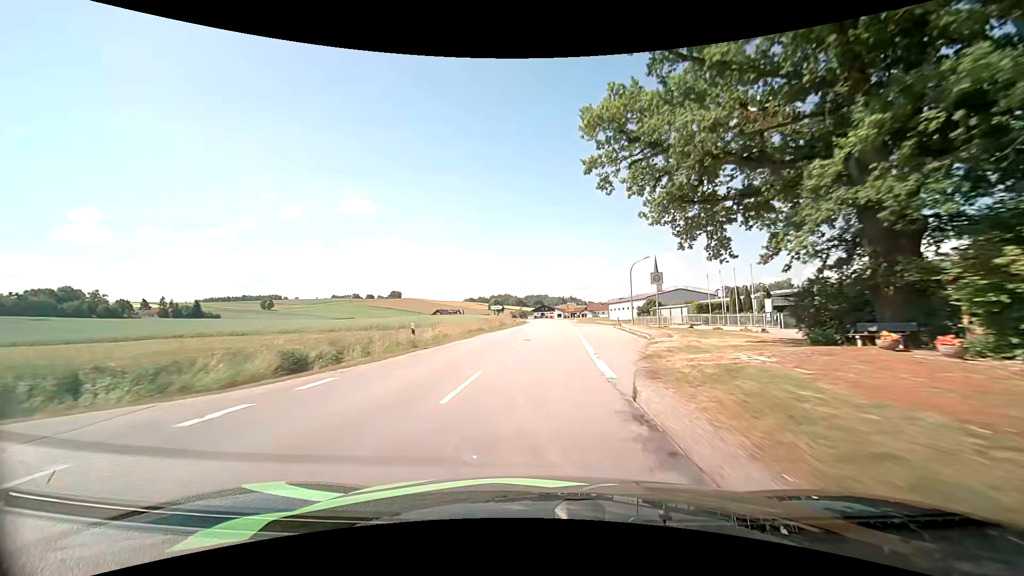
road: secondary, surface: asphalt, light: Day
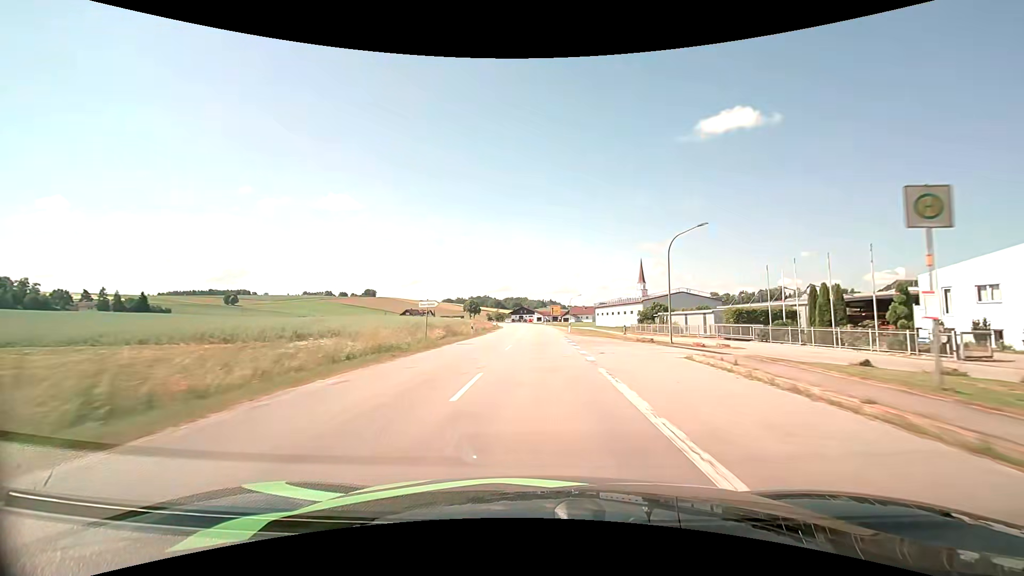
(+0.5, +23.4) m; +2°
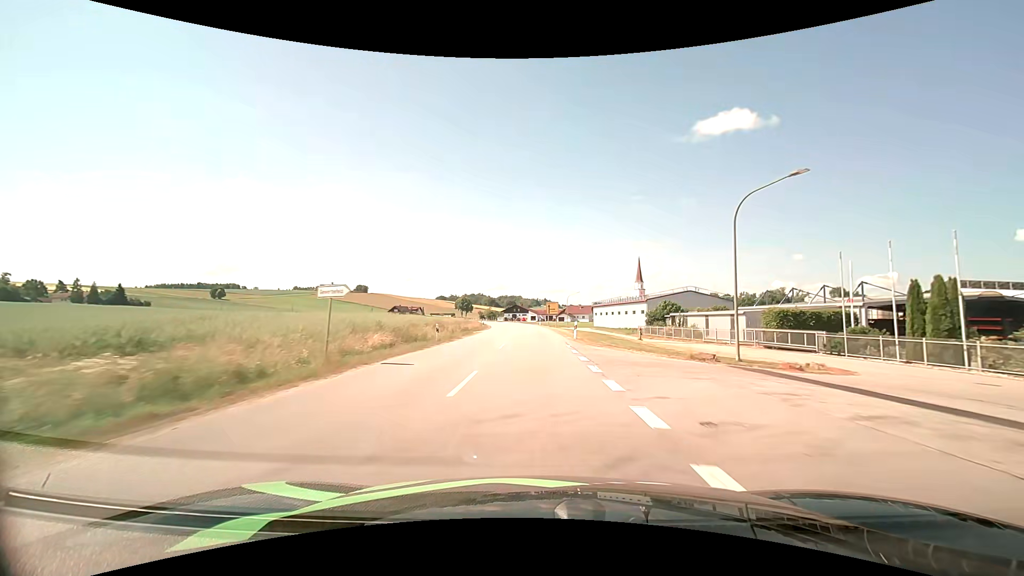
(+0.1, +11.6) m; +1°
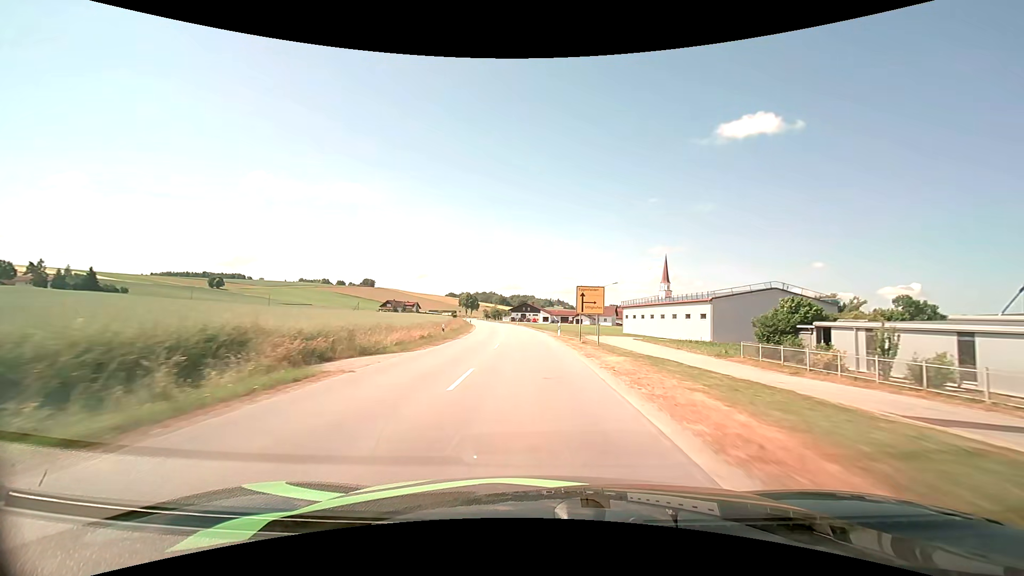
(-0.2, +35.3) m; -1°
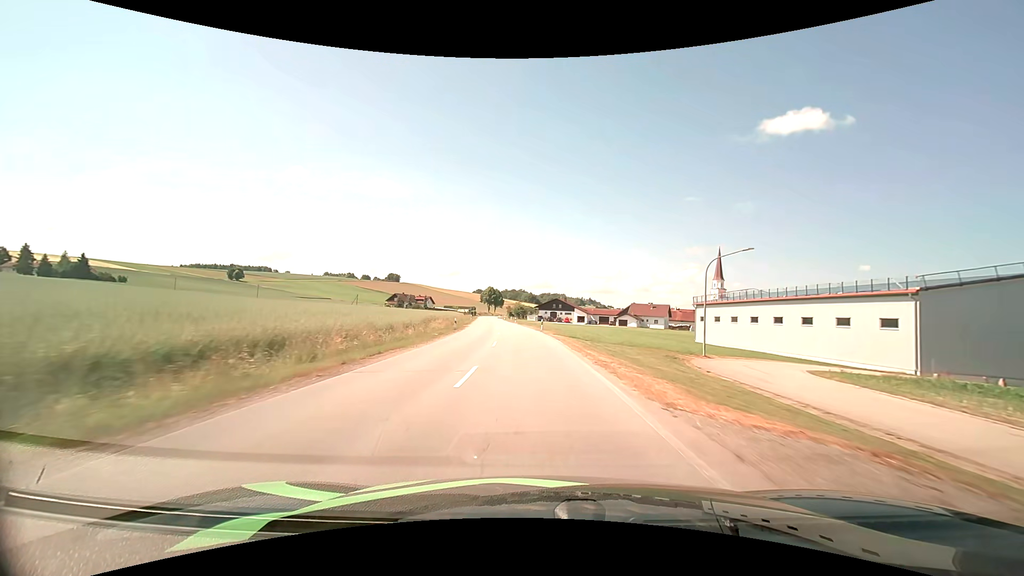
(-0.8, +36.2) m; -3°
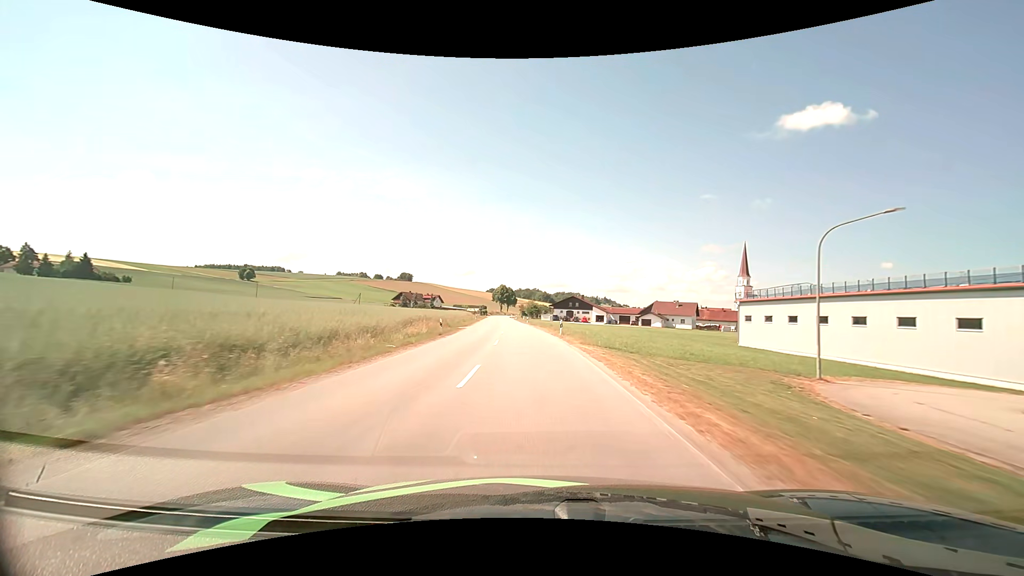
(-0.2, +12.2) m; -2°
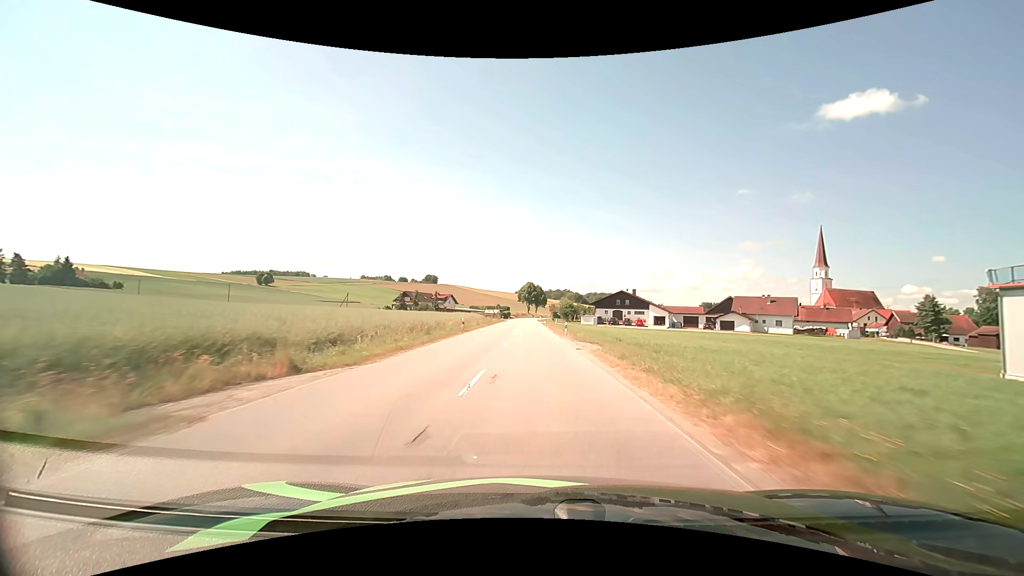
(-1.3, +37.0) m; -4°
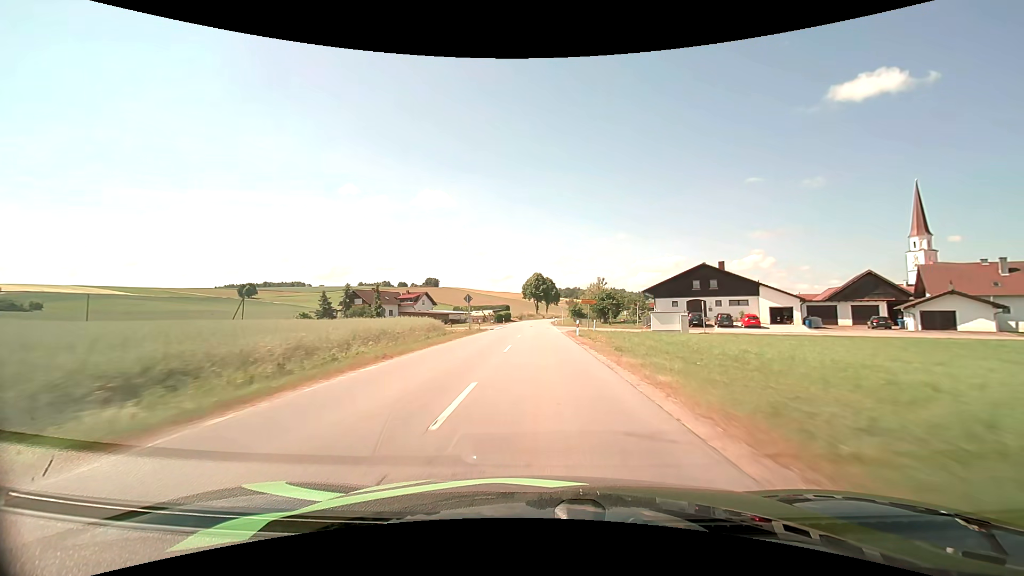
(-0.7, +50.5) m; -1°
(0, +10) (0, +20) (0, +30) (0, +40) (0, +50) (0, +60) (0, +70) (0, +80) (0, +90) (+1, +100) m
